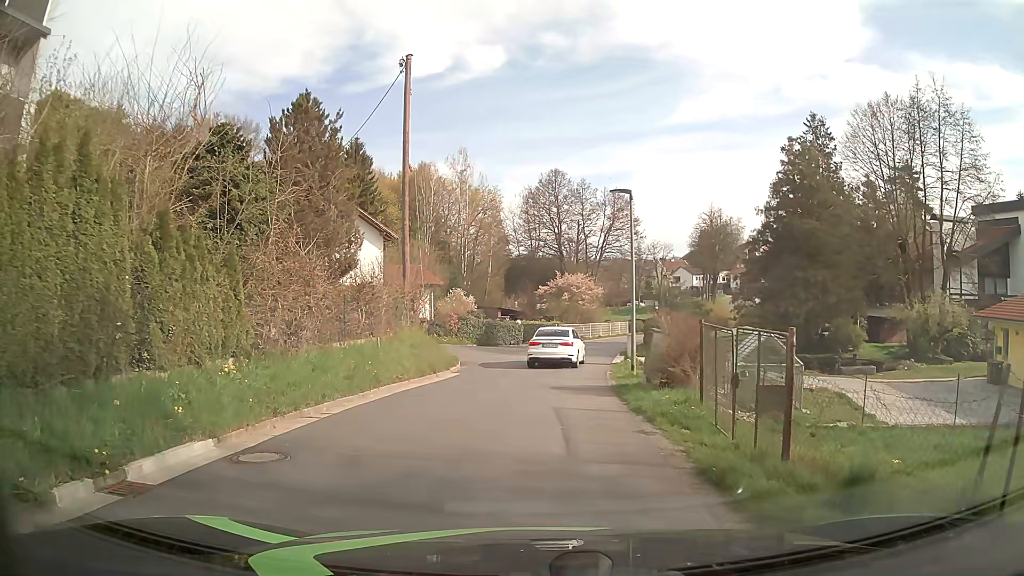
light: Day
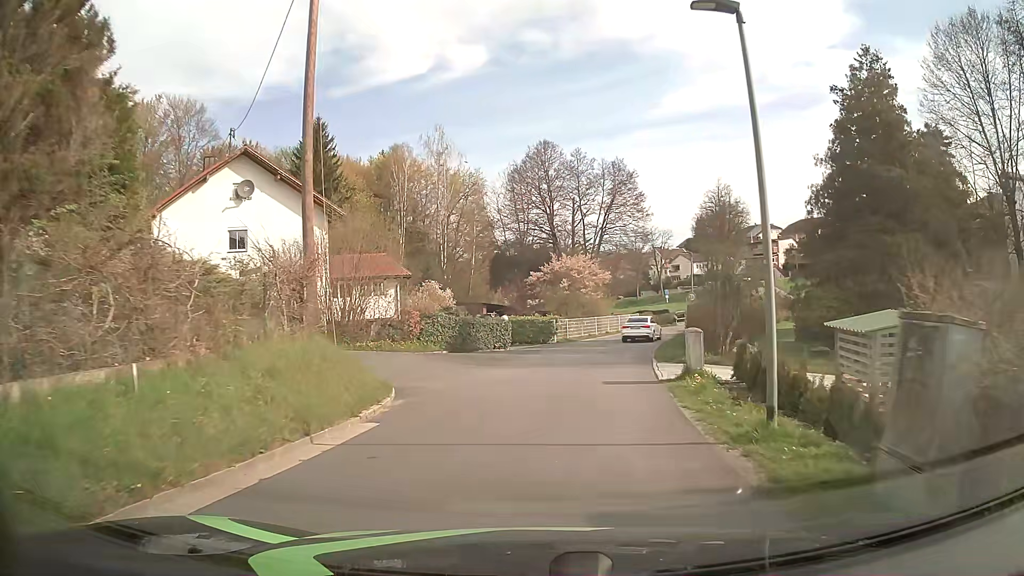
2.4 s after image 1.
(-0.1, +11.5) m; +1°
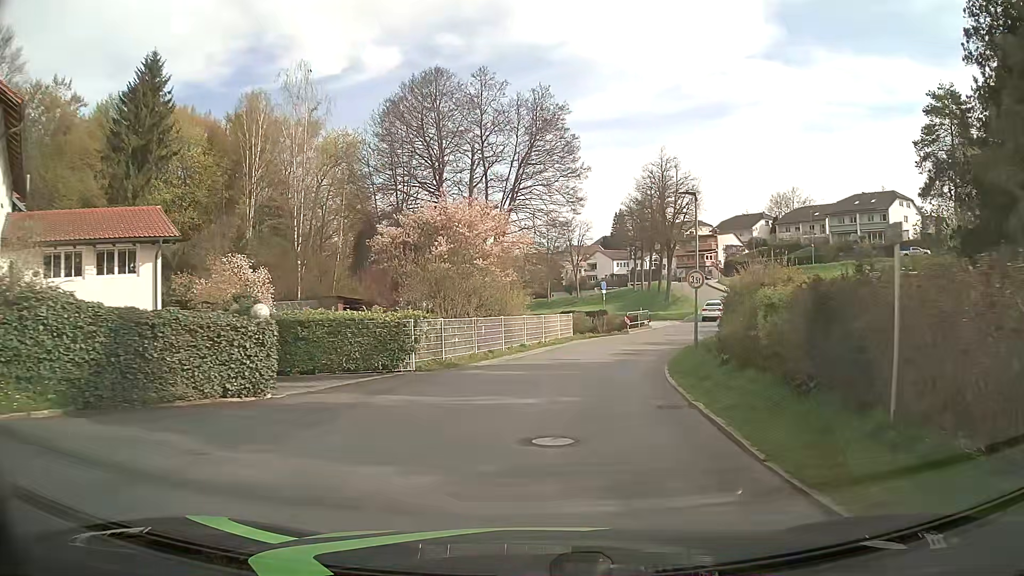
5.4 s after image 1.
(+1.4, +21.0) m; +7°
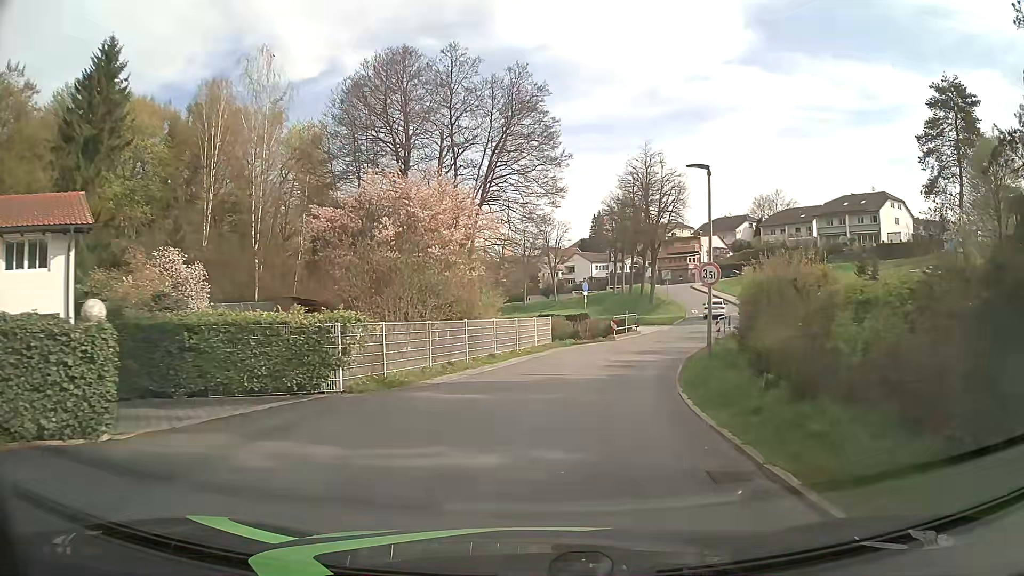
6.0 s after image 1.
(+0.1, +4.4) m; +3°
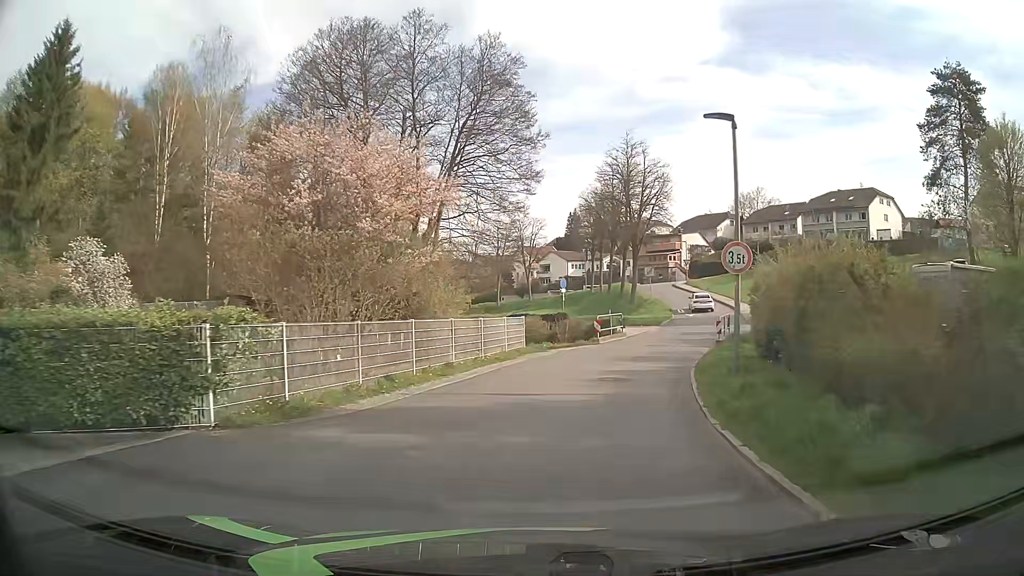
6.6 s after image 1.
(+0.1, +4.4) m; +2°
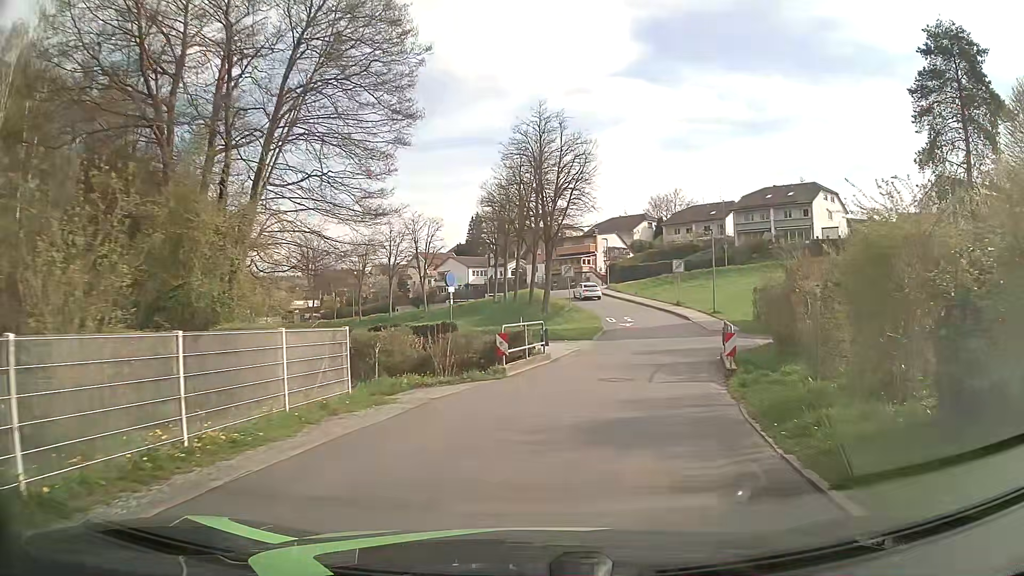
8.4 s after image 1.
(+1.0, +12.5) m; +9°
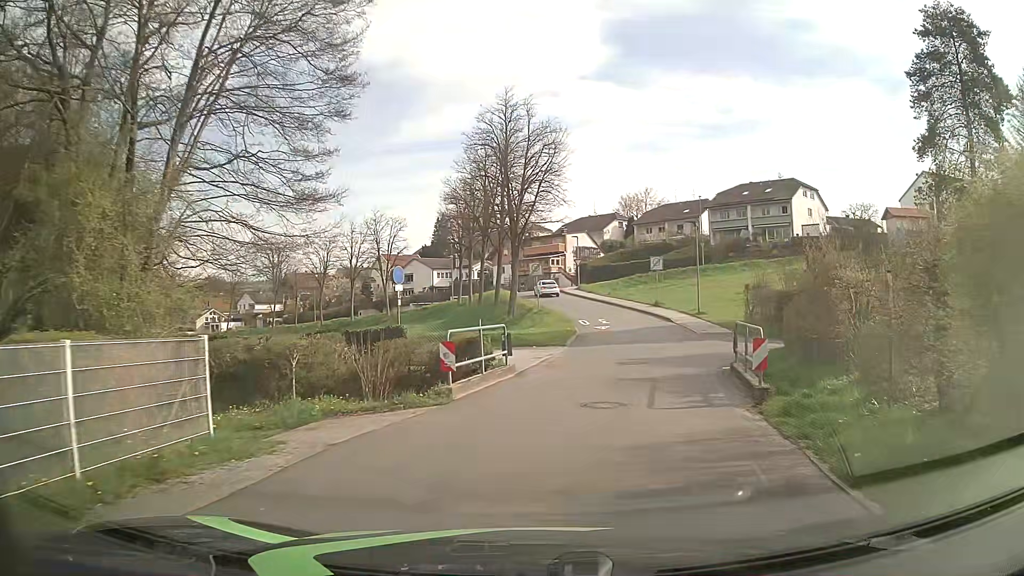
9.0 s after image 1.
(+0.1, +4.0) m; +3°
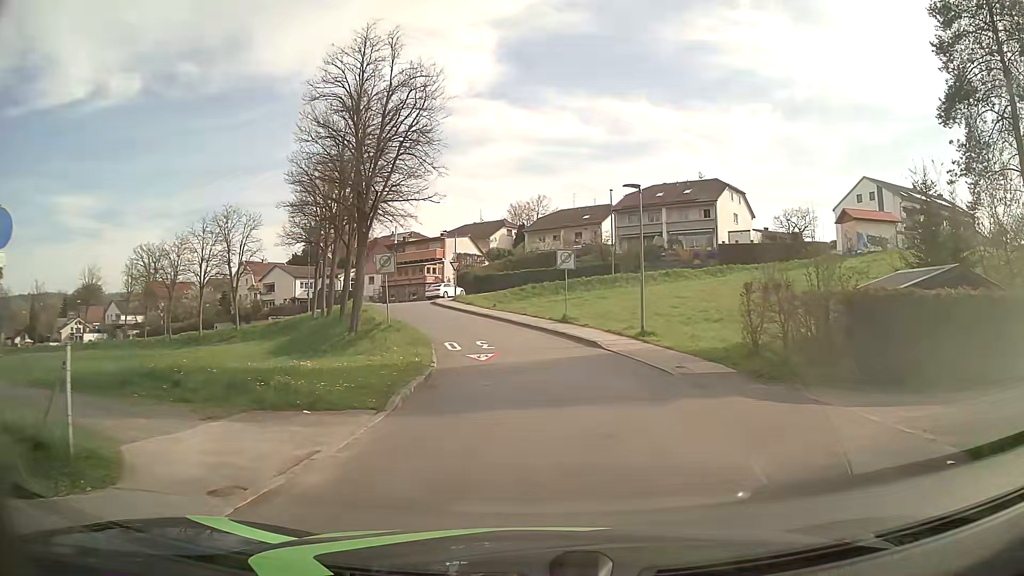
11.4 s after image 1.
(+1.3, +14.4) m; +10°
(0, +10) (0, +20) (-2, +30) (-5, +39) (-9, +49) (-9, +58) (-2, +66) (+7, +65) (+17, +64) (+27, +63) m
